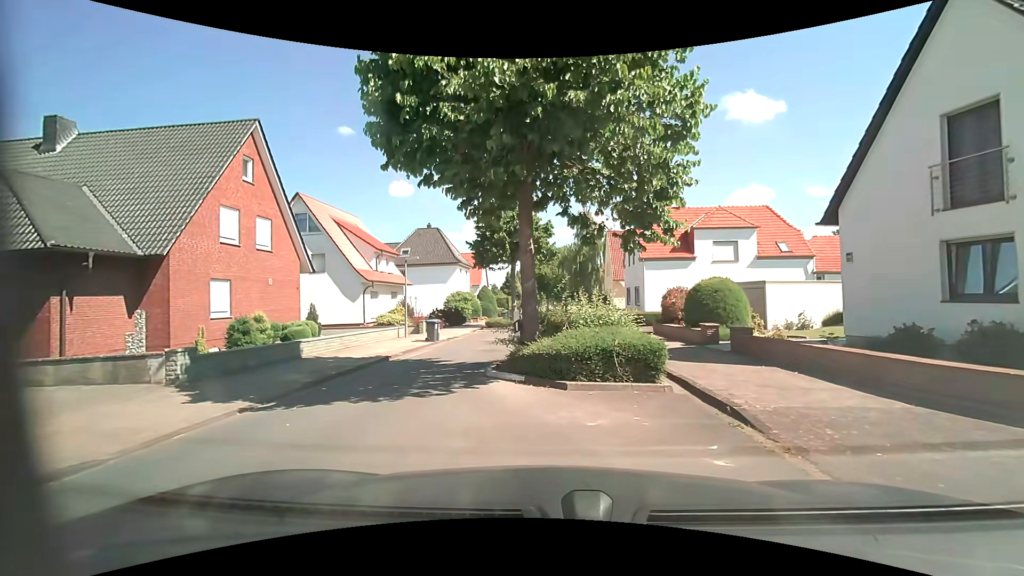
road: unclassified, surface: asphalt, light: Day
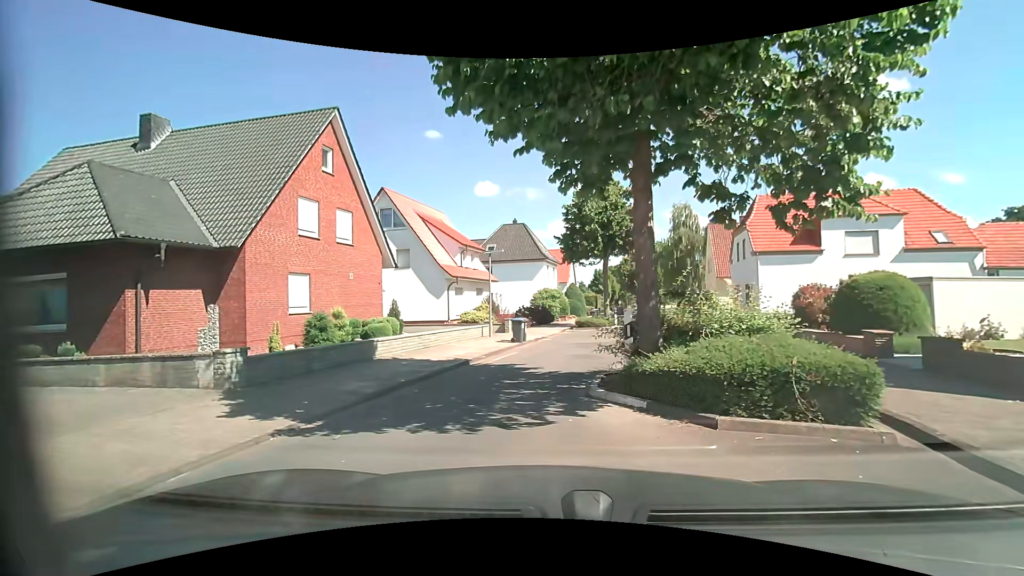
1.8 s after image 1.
(0.0, +2.3) m; -11°
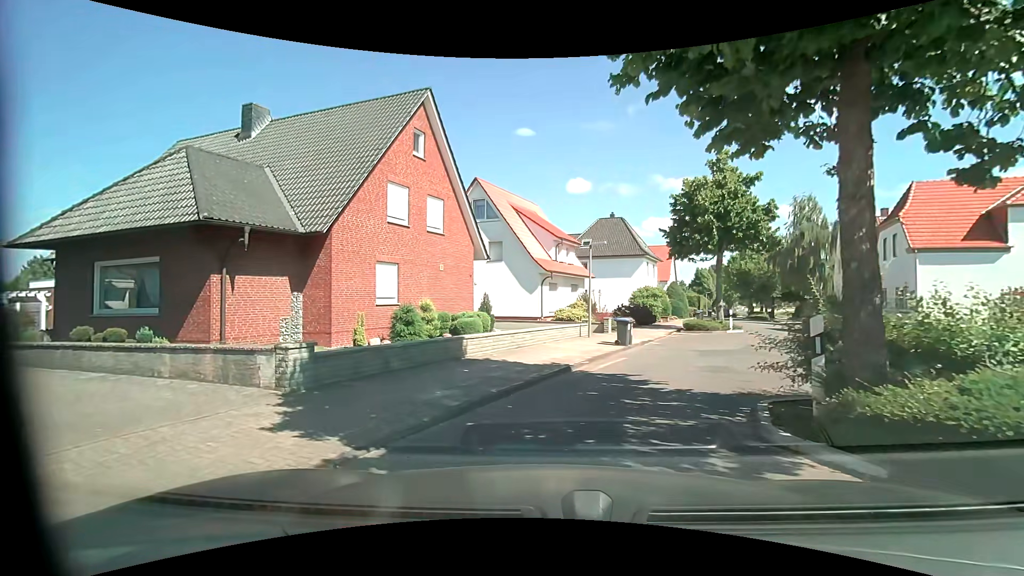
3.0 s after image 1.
(-0.2, +2.1) m; -11°
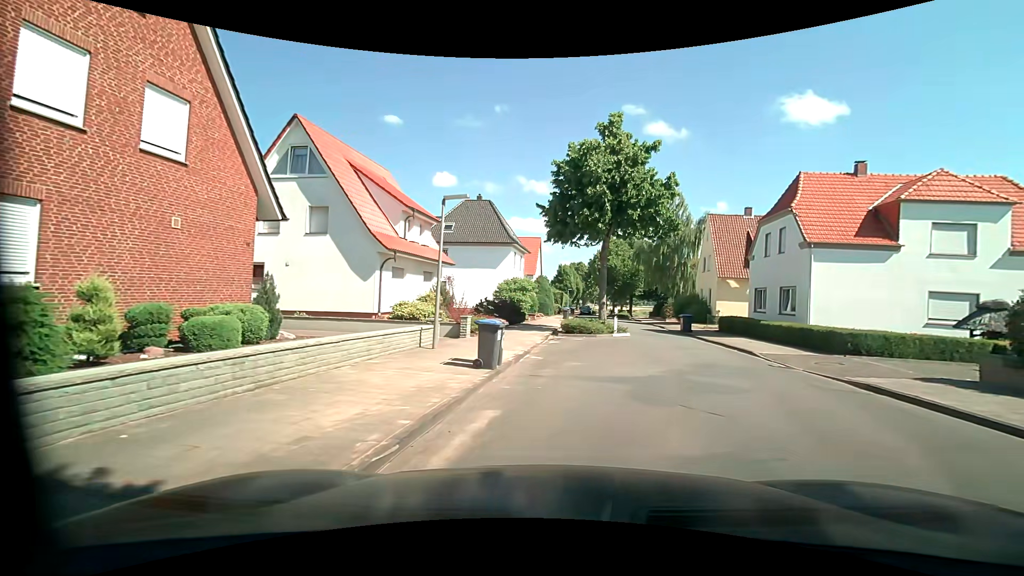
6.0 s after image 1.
(+0.6, +8.0) m; +13°
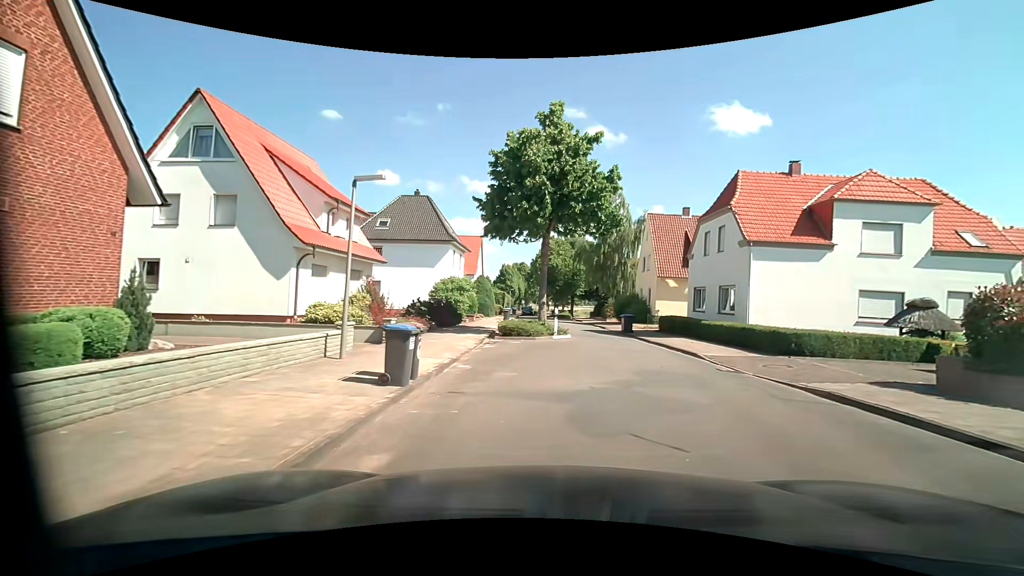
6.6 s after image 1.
(+0.2, +1.8) m; +7°
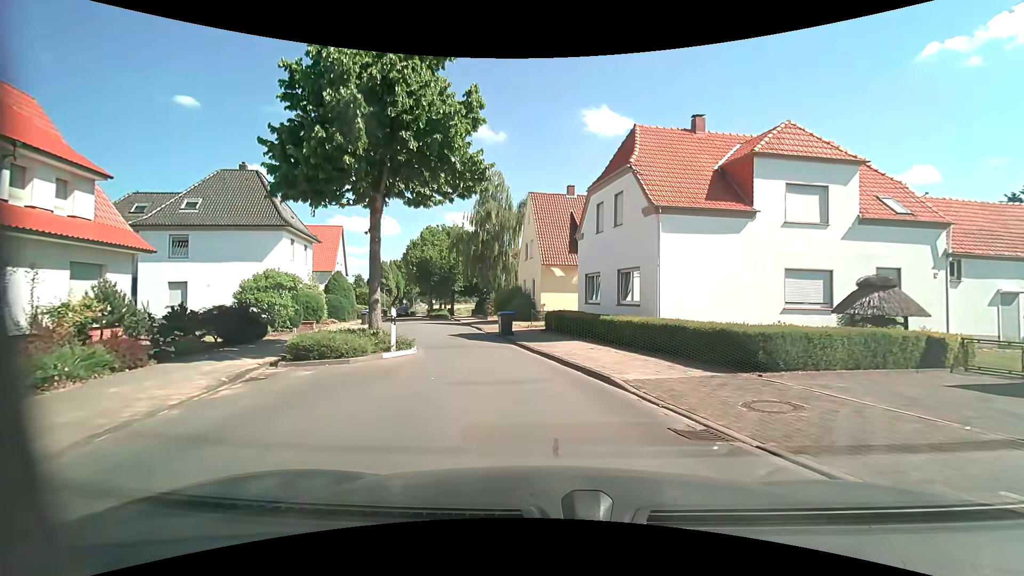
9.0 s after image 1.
(+1.5, +7.6) m; +15°
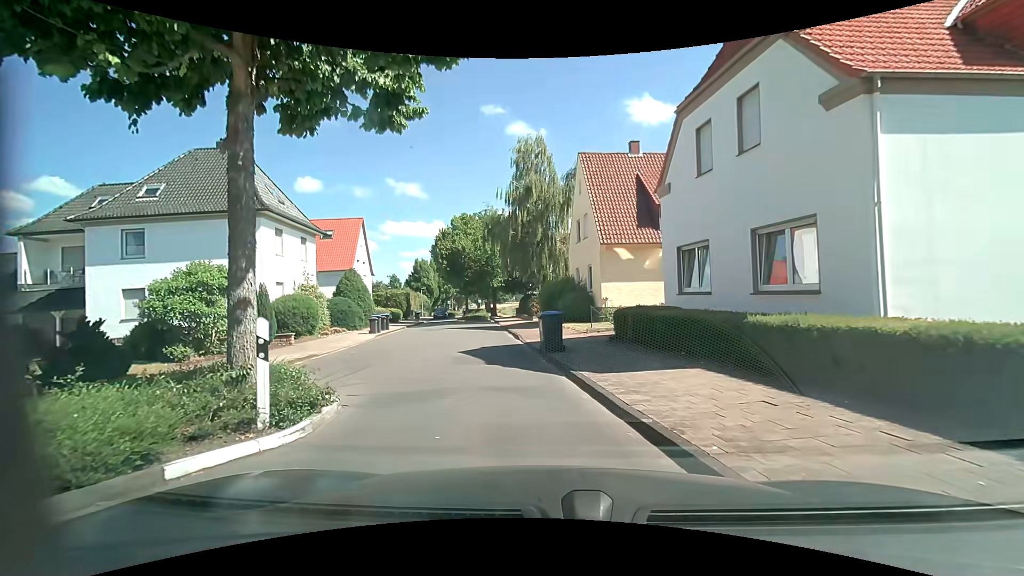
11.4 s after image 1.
(-0.3, +8.9) m; -6°
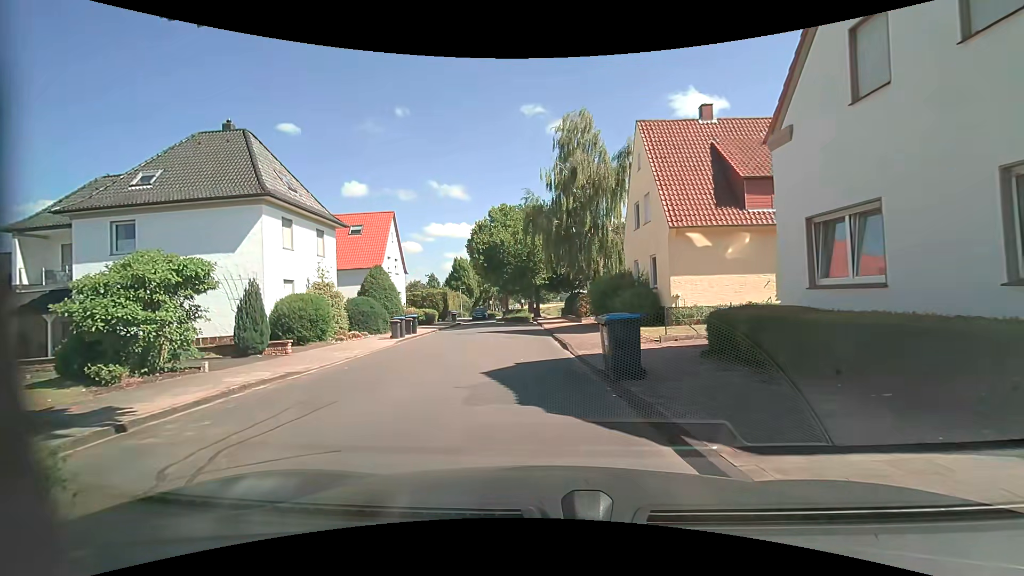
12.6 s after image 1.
(-0.2, +4.7) m; -4°
(-1, +10) (-2, +20) (-3, +30) (-6, +39) (-7, +49) (-6, +59) (-5, +69) (-7, +79) (-7, +89) (-8, +99) m
